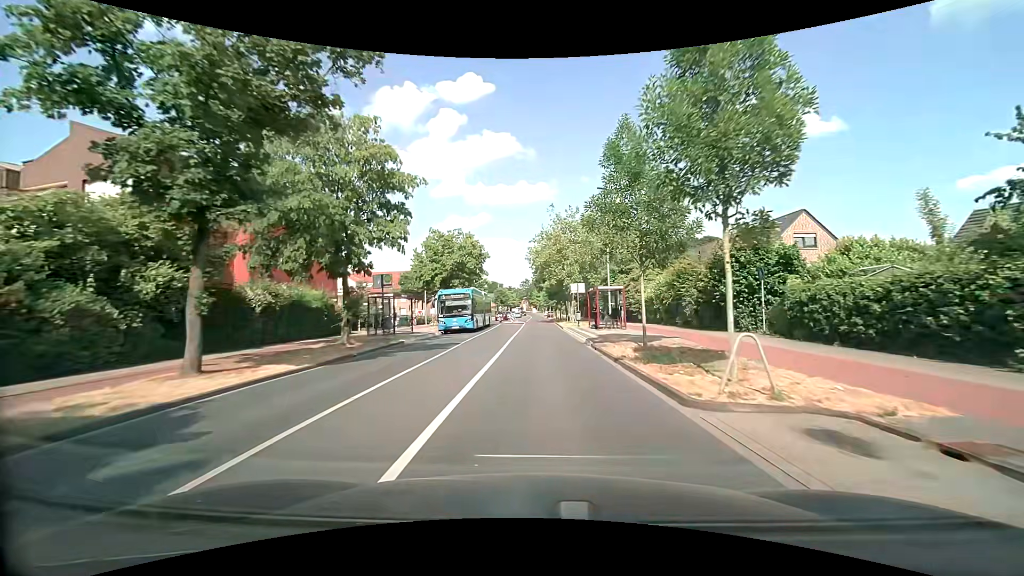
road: tertiary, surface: asphalt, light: Day
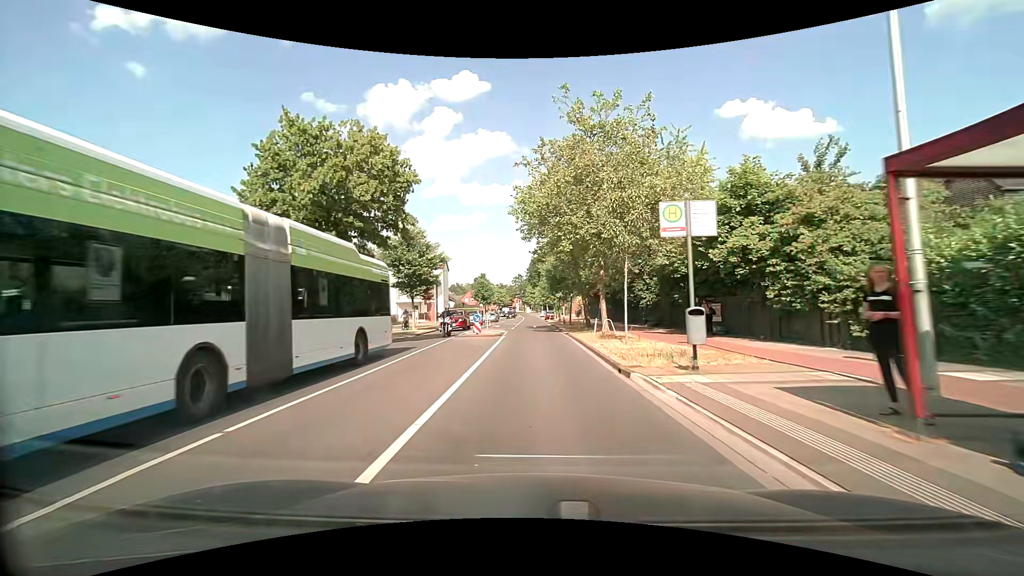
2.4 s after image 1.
(+0.3, +29.5) m; +1°
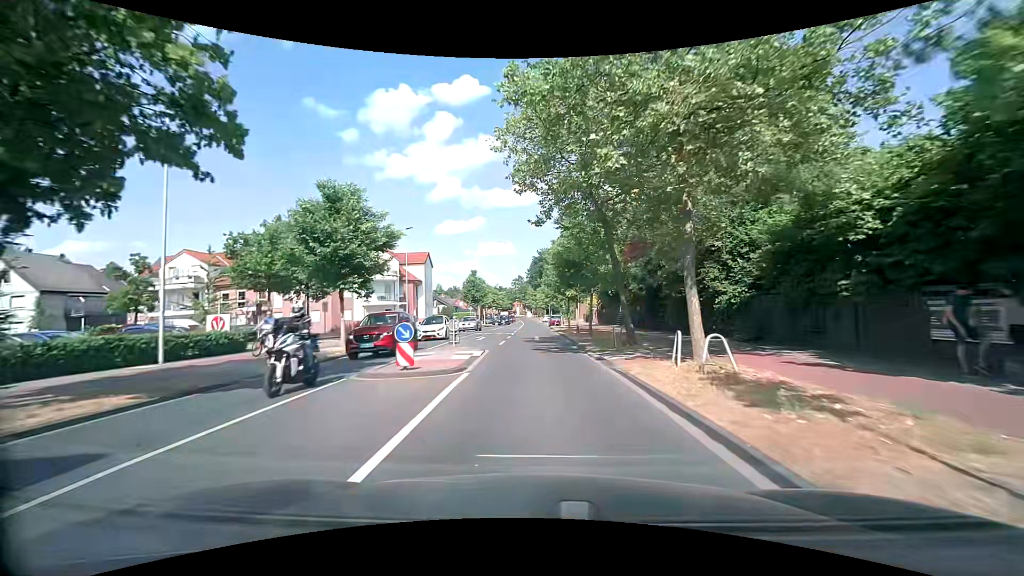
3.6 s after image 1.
(0.0, +14.5) m; 0°
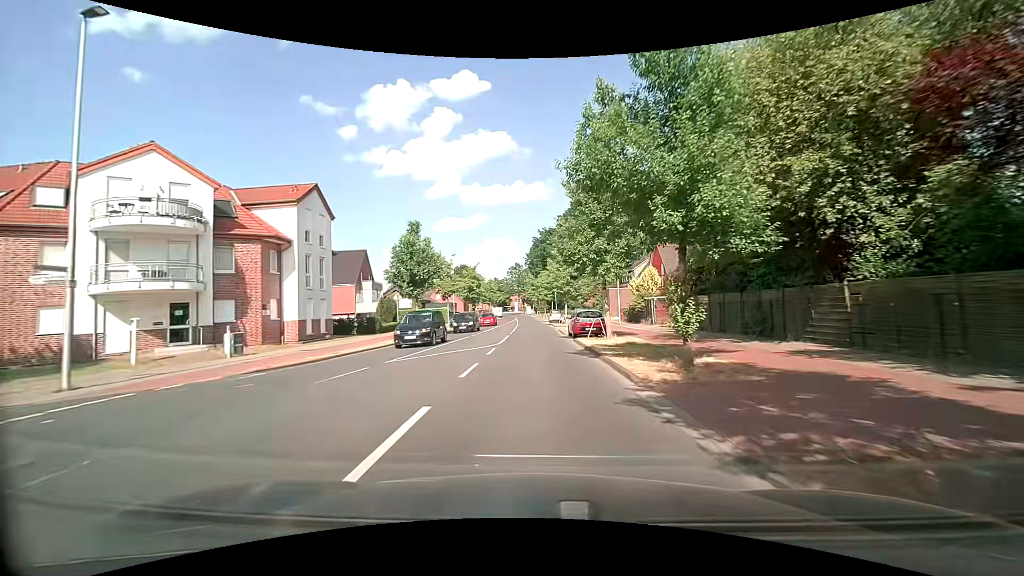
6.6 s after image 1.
(-0.1, +35.5) m; 0°
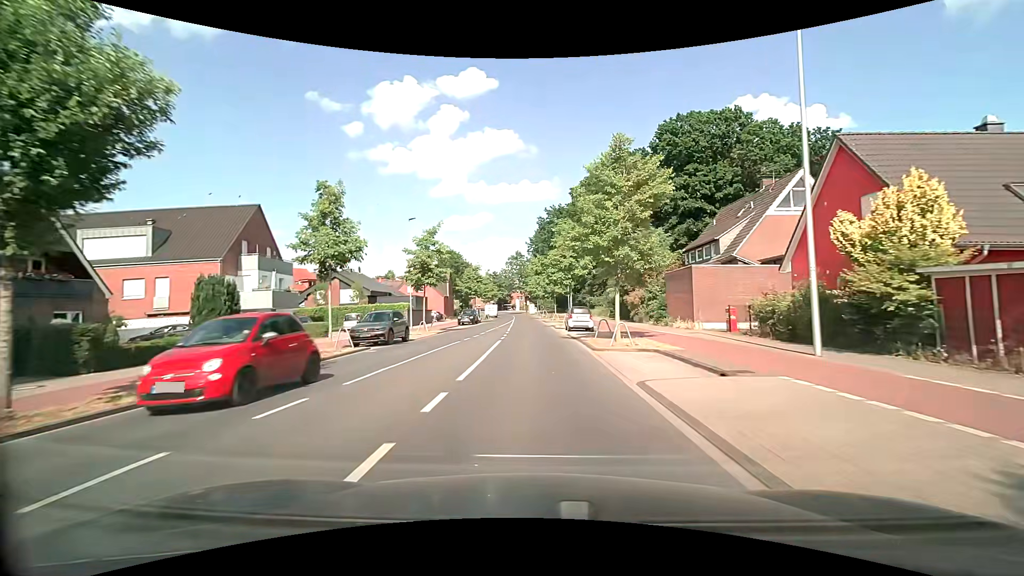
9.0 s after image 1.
(-0.1, +27.9) m; 0°
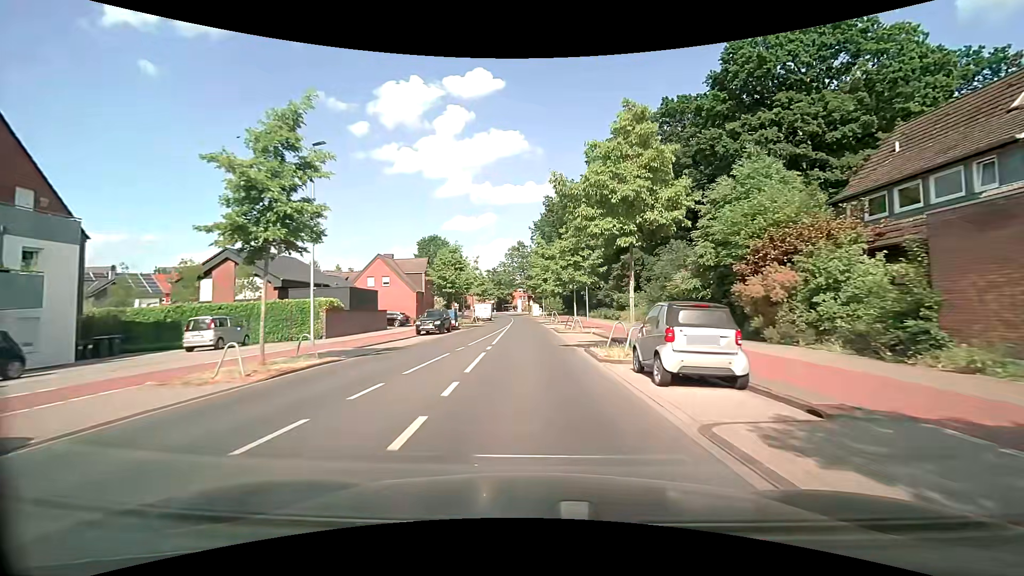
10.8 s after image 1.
(-0.2, +21.5) m; 0°
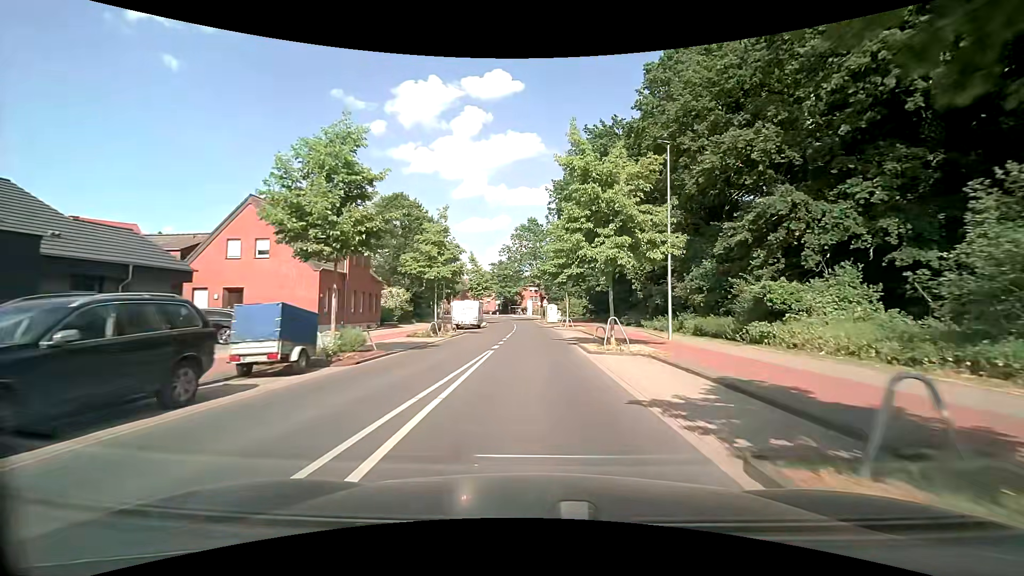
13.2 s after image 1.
(-0.6, +29.8) m; -2°
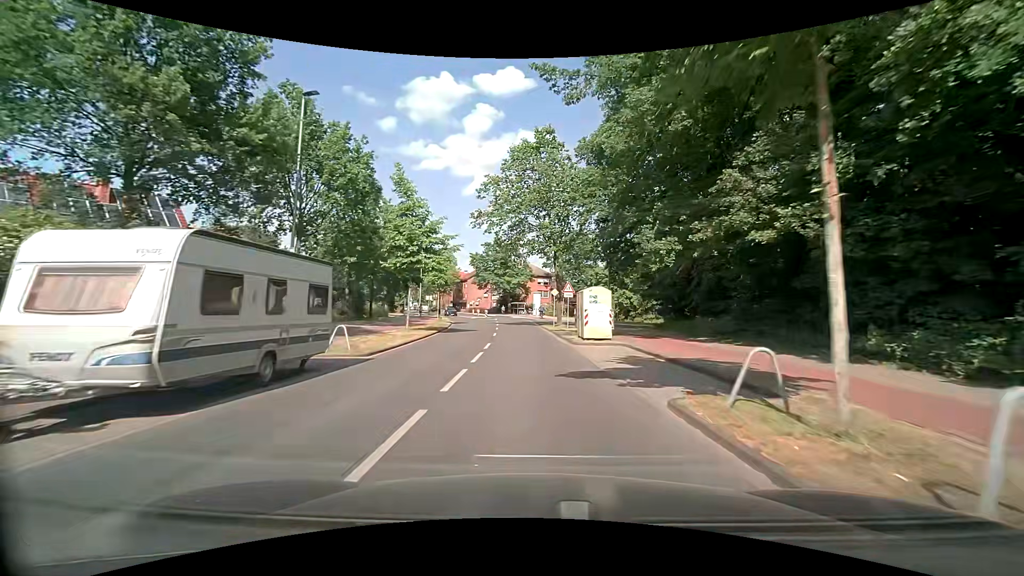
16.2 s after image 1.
(-0.1, +37.9) m; -1°
(0, +10) (0, +20) (-1, +30) (-1, +40) (-2, +50) (-2, +60) (-4, +70) (-6, +80) (-9, +89) (-12, +99) m
